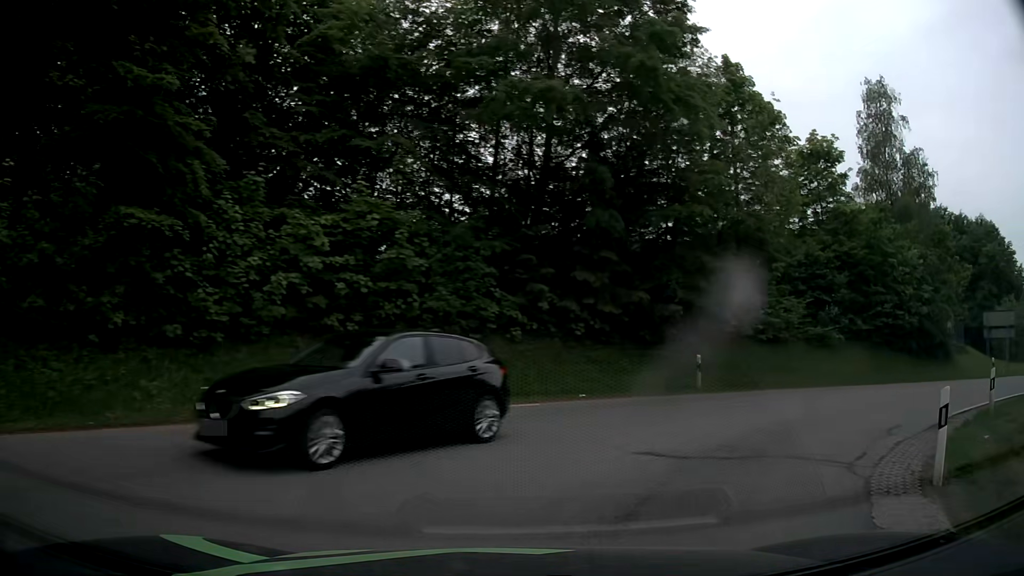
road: tertiary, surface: asphalt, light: Day
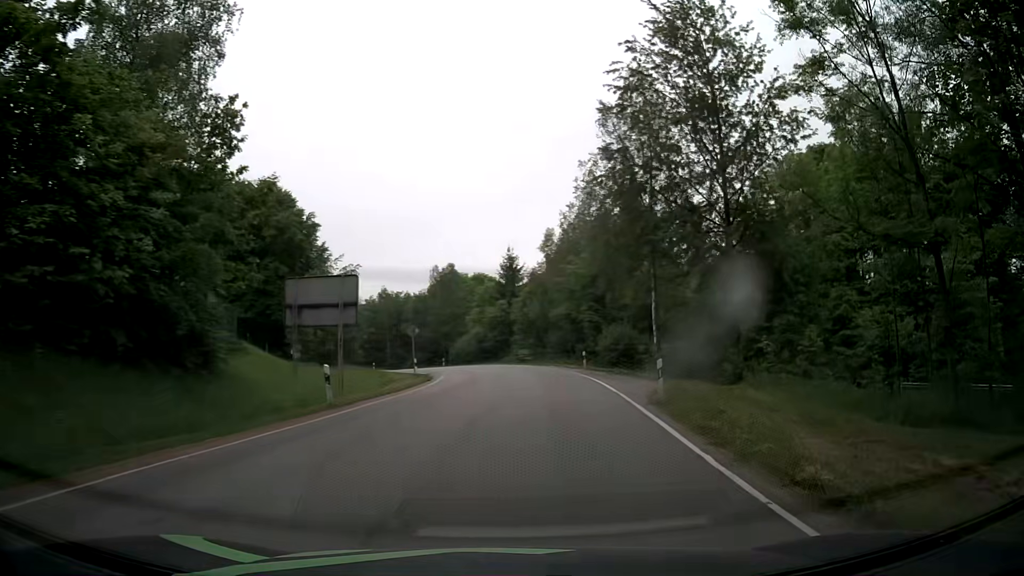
(+11.7, +17.5) m; +64°
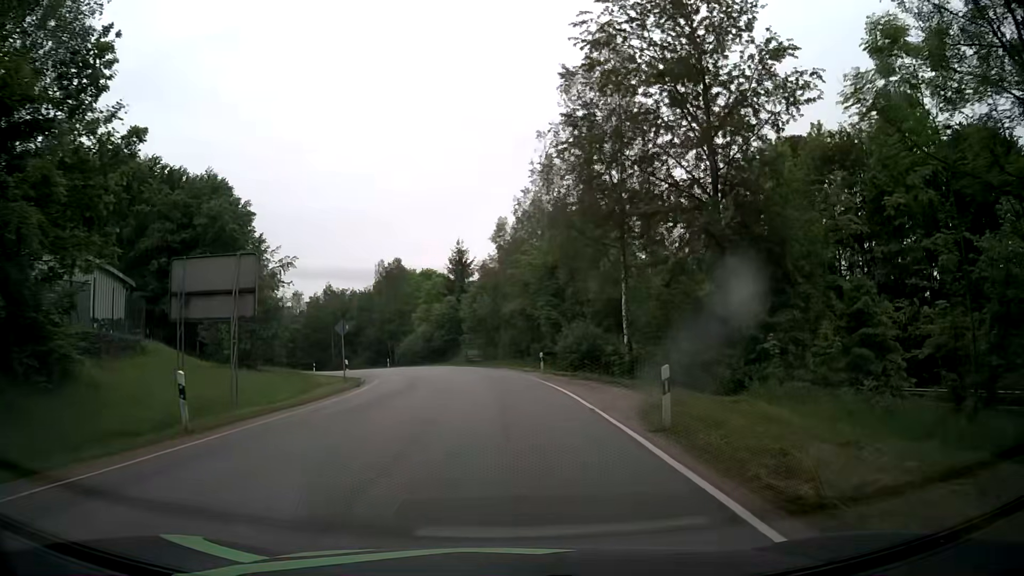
(+0.2, +5.4) m; +3°
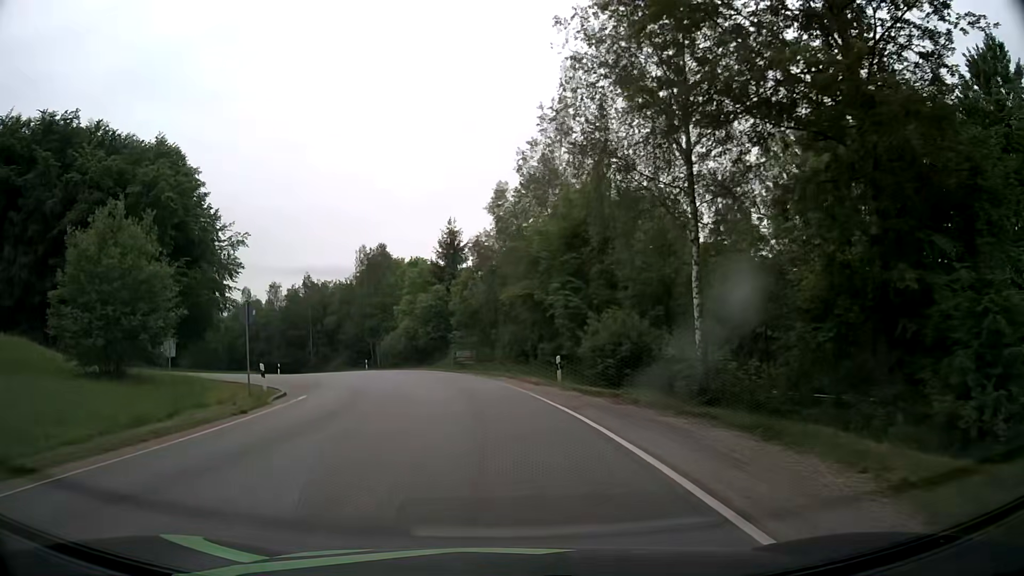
(+0.1, +12.2) m; -1°
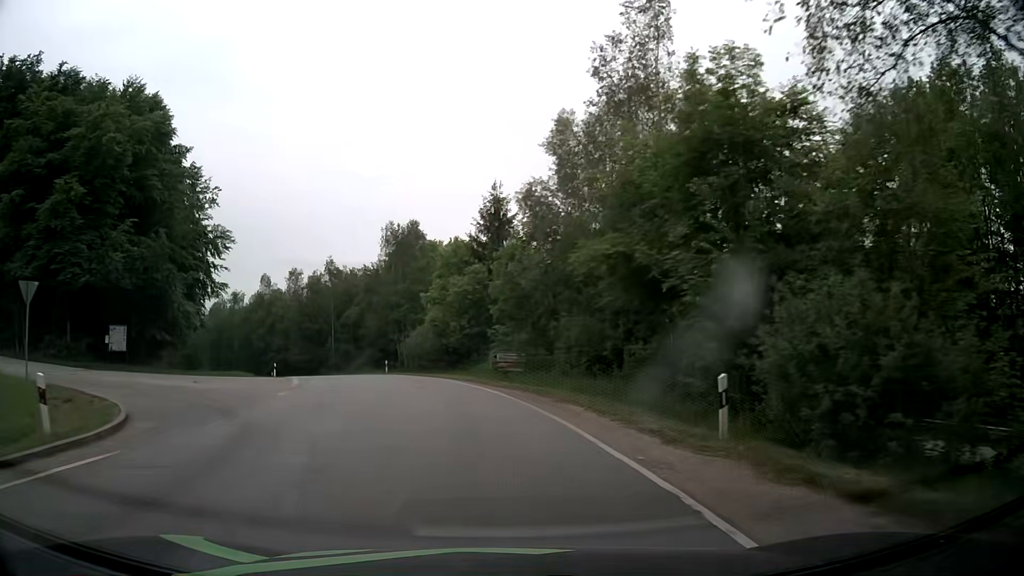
(-0.3, +13.8) m; -4°
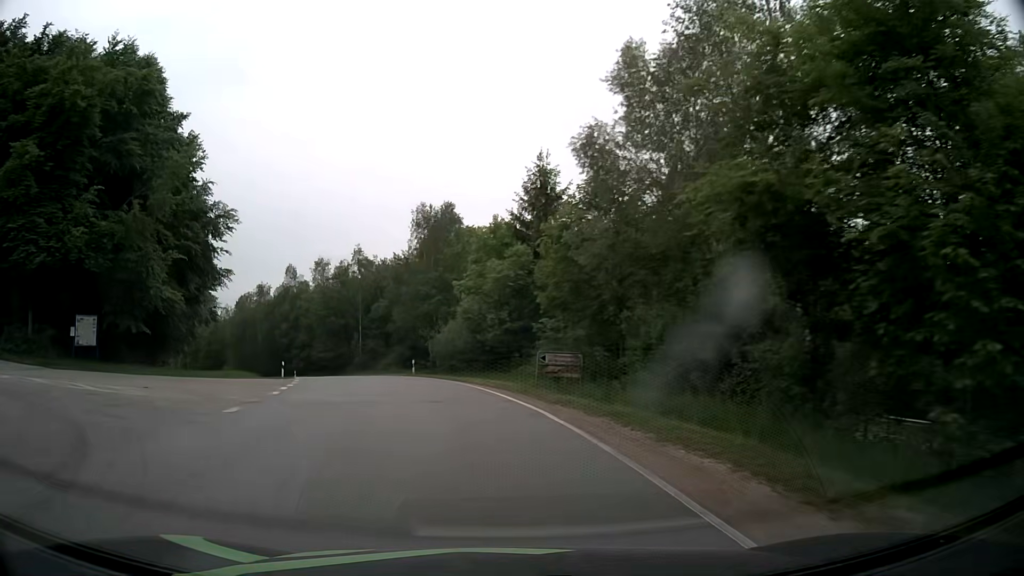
(-0.2, +7.3) m; -4°
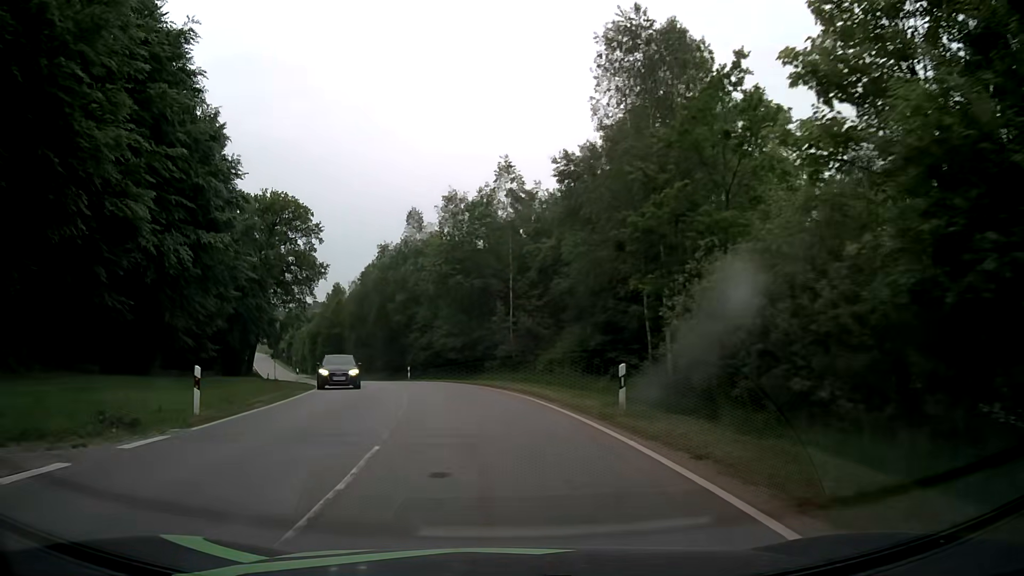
(-4.1, +30.7) m; -15°
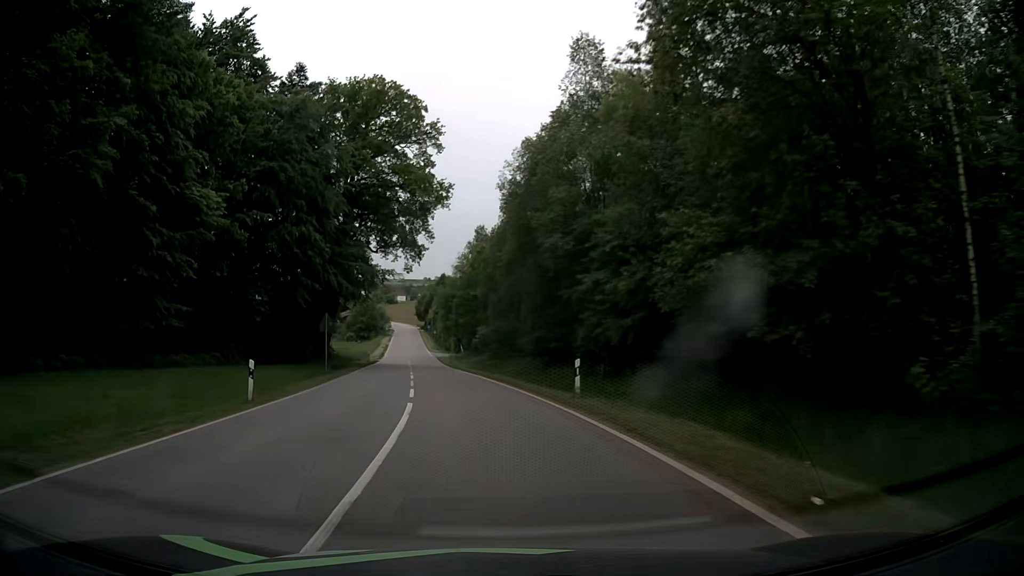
(-4.1, +32.5) m; -15°
(0, +10) (-1, +20) (-3, +30) (-4, +40) (-5, +50) (-7, +60) (-8, +69) (-10, +79) (-11, +89) (-13, +99) m
